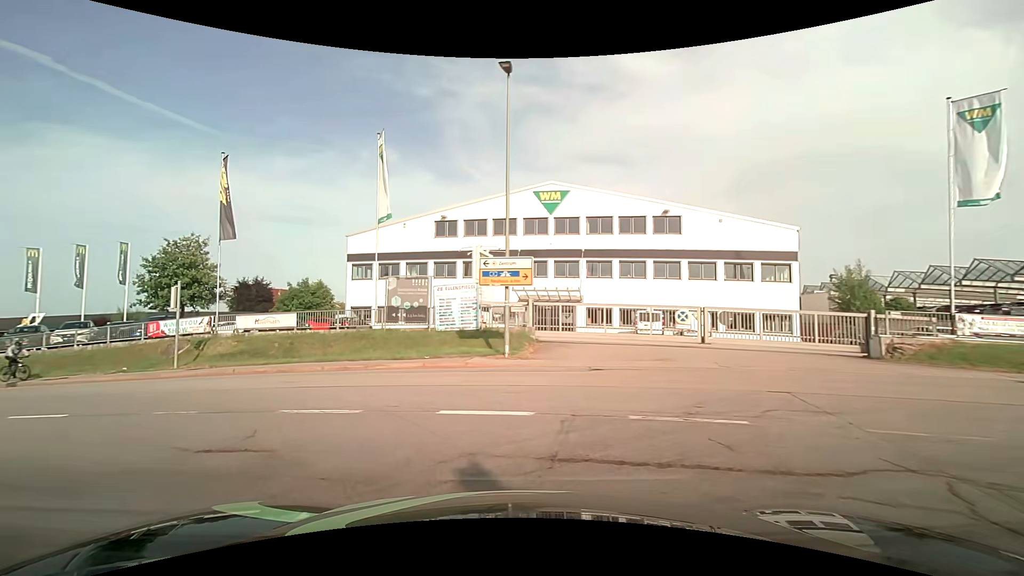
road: secondary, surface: asphalt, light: Day
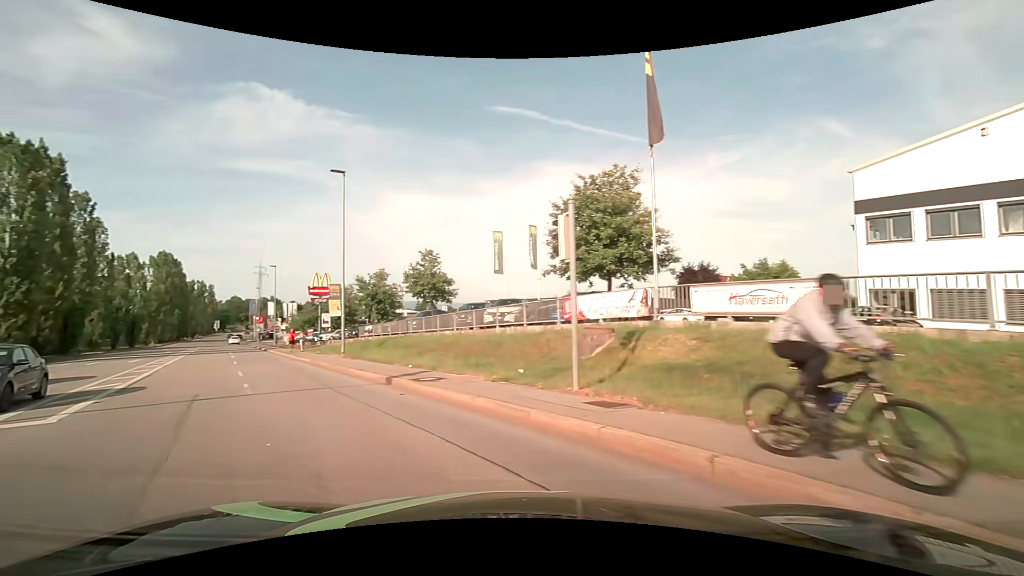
(-6.4, +13.6) m; -49°
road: tertiary
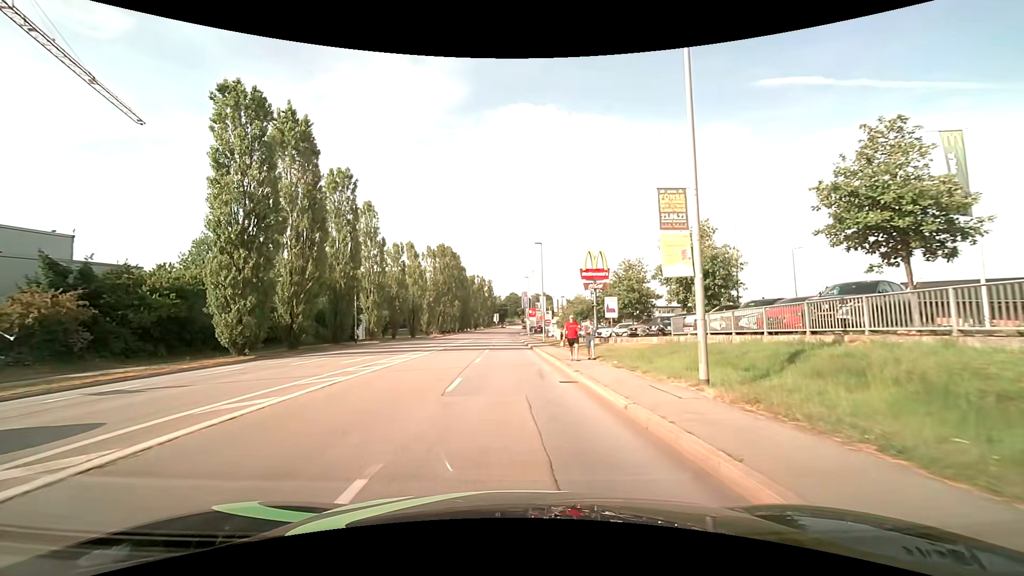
(-6.9, +17.7) m; -29°
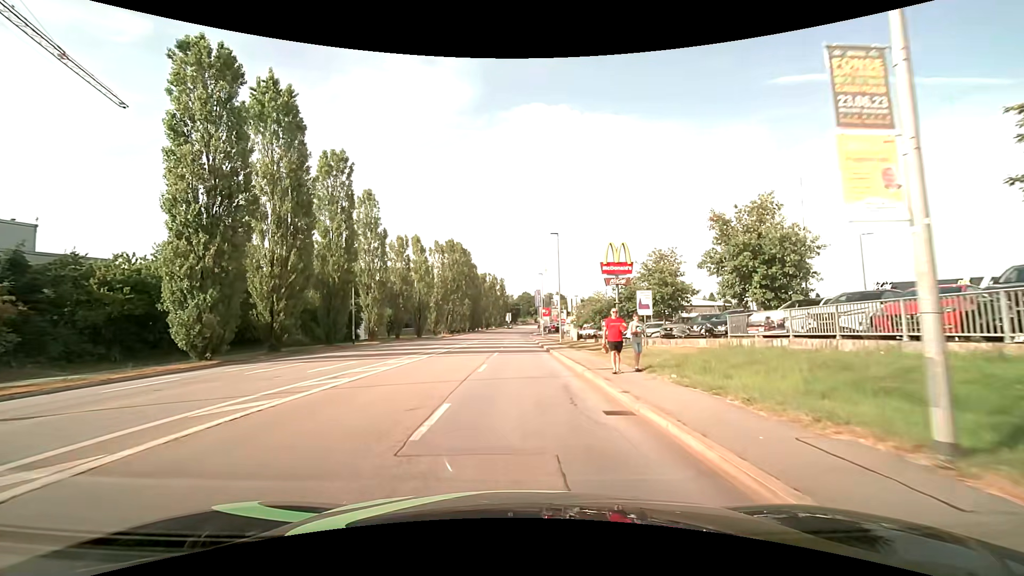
(-0.1, +5.1) m; -2°
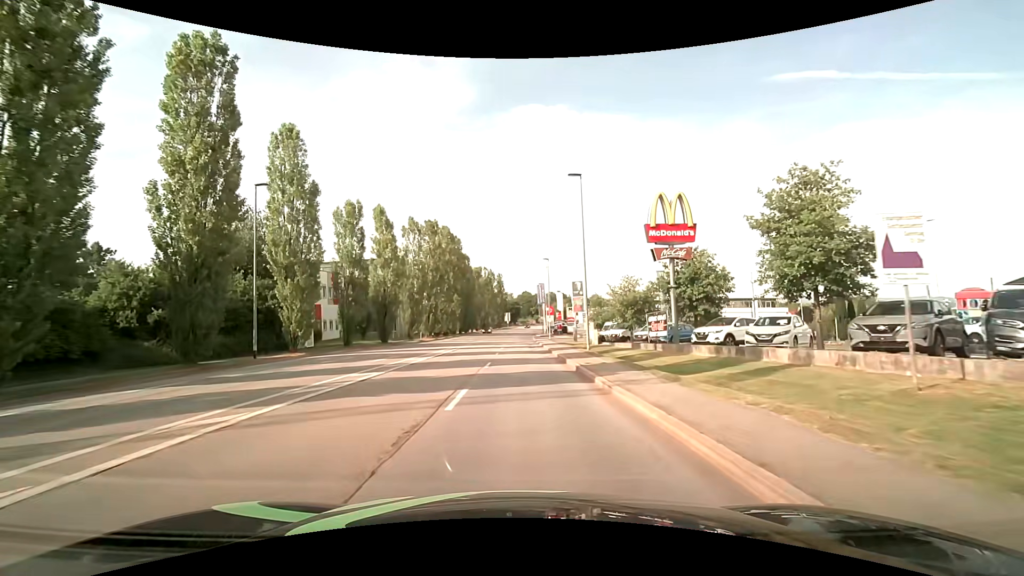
(+0.1, +17.9) m; 0°
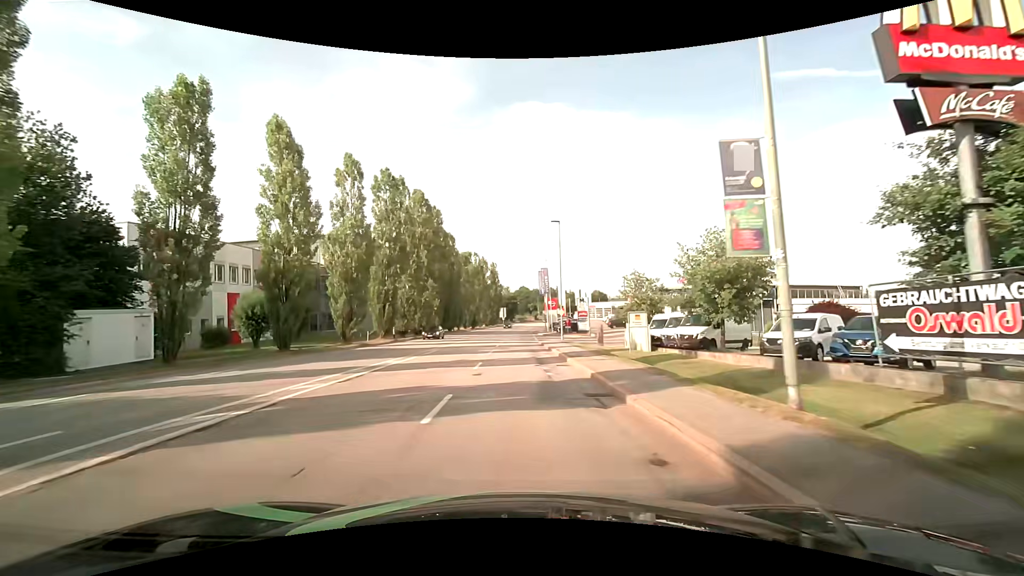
(+0.2, +21.2) m; +1°
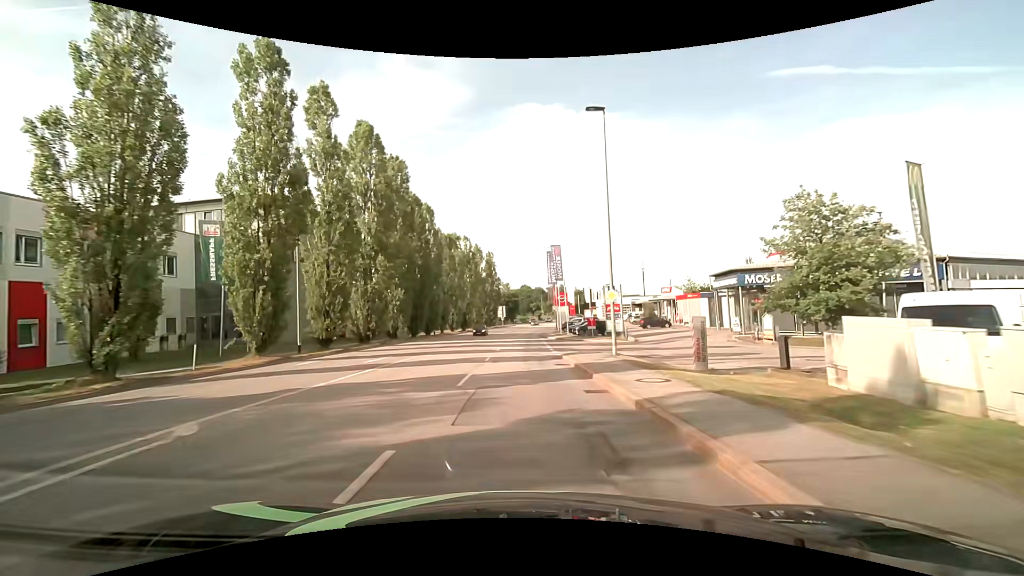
(0.0, +22.5) m; 0°
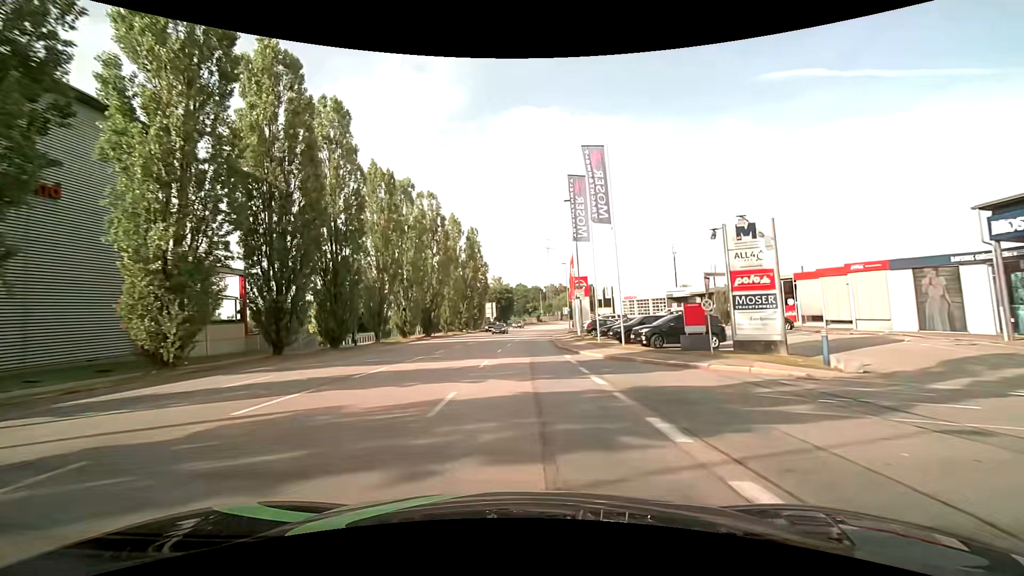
(-0.1, +31.1) m; 0°
(0, +10) (0, +20) (0, +30) (+1, +40) (+2, +50) (+2, +60) (+3, +70) (+5, +80) (+6, +90) (+8, +100) m
